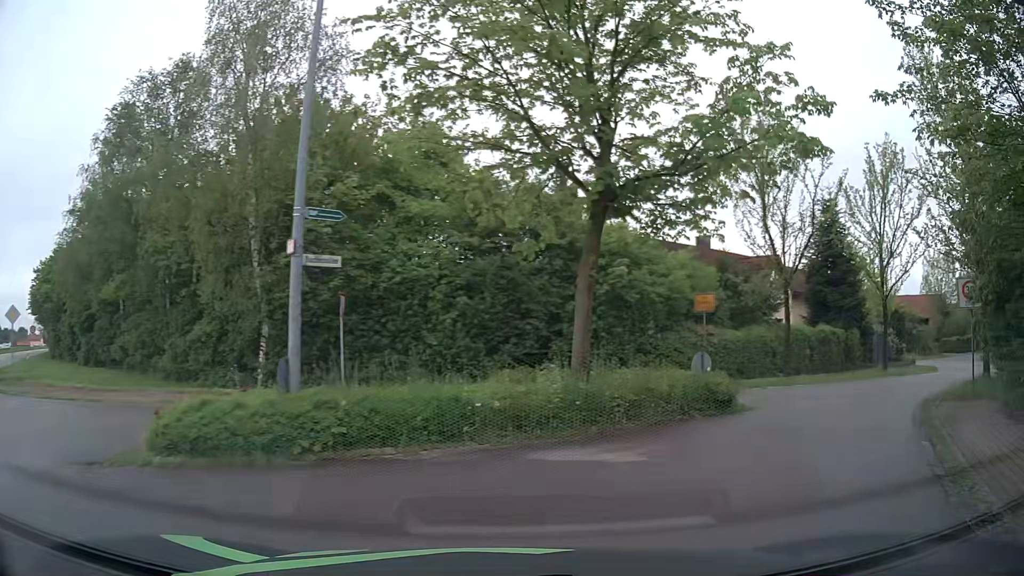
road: secondary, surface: asphalt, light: Day
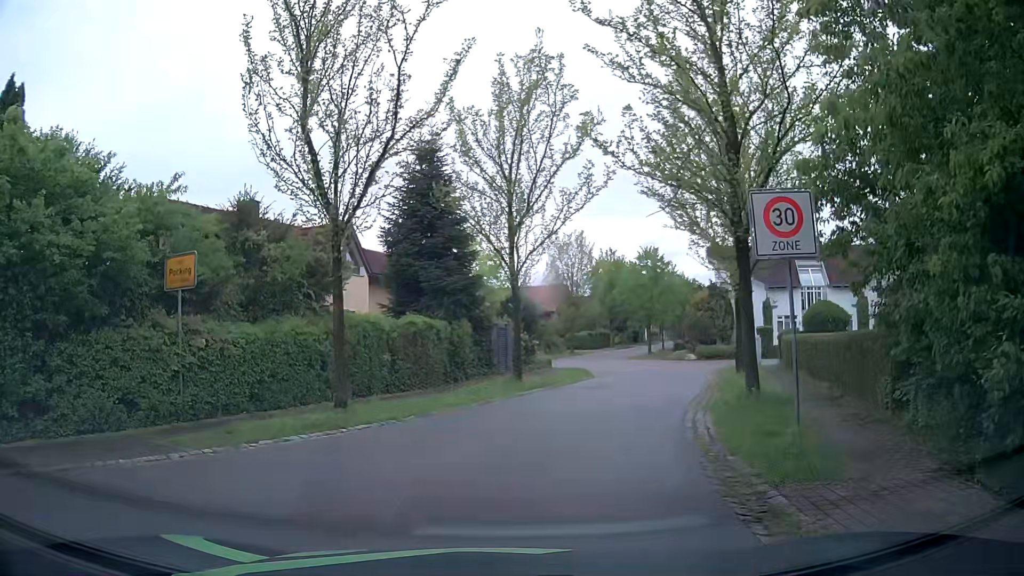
(+4.5, +10.5) m; +36°
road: residential
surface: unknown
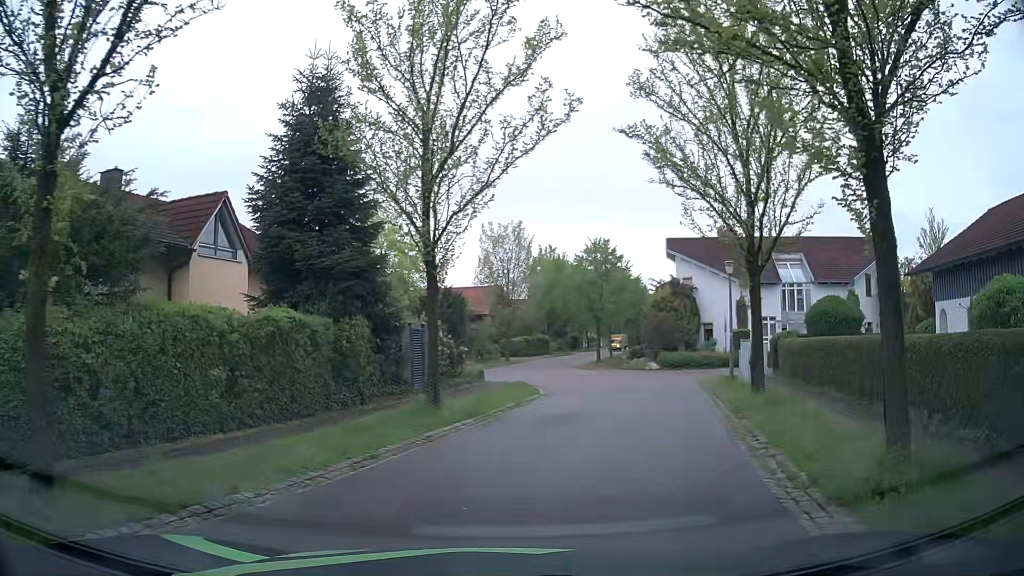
(+0.2, +7.3) m; +4°
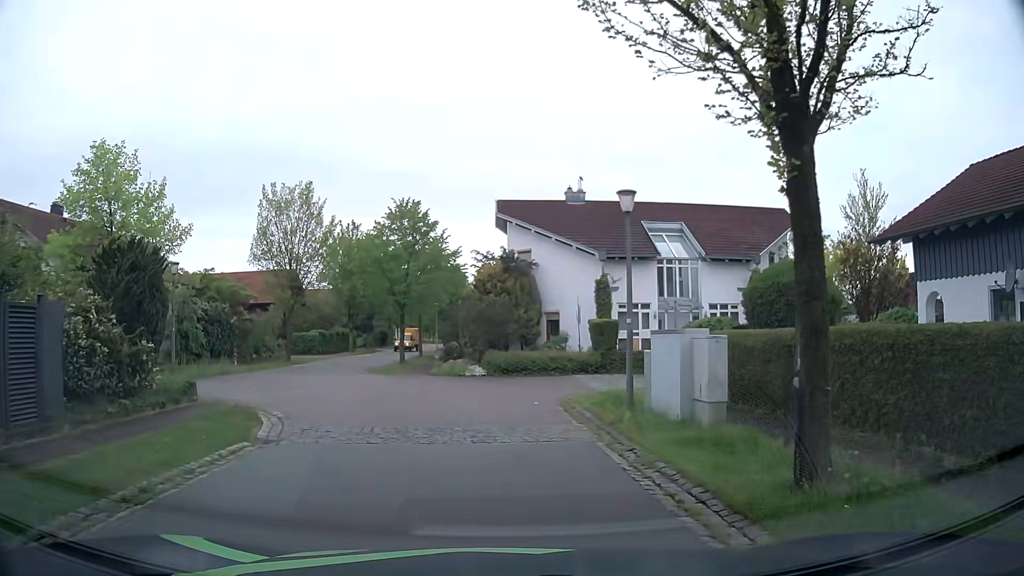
(+1.9, +10.9) m; +17°
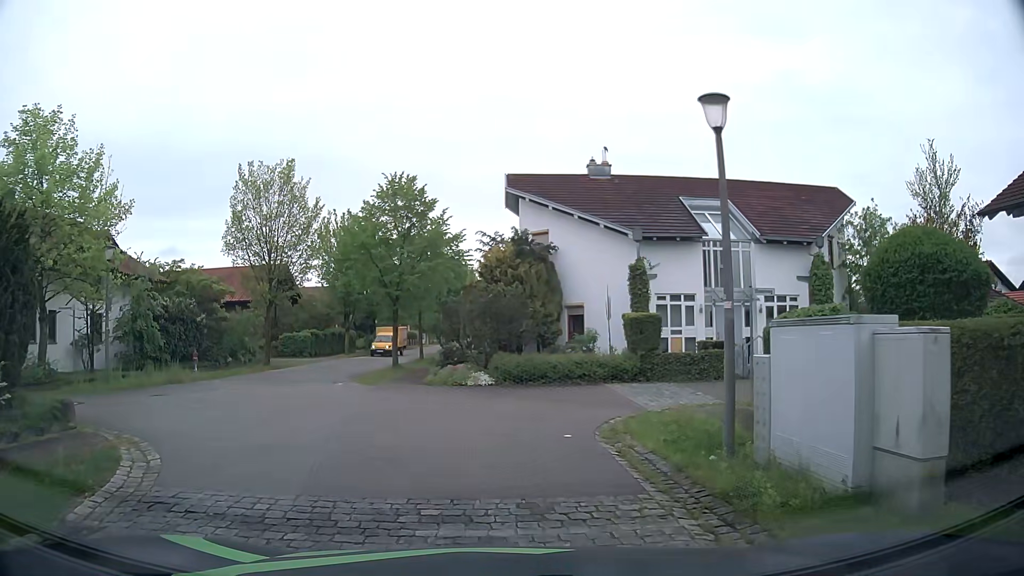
(0.0, +5.3) m; +1°
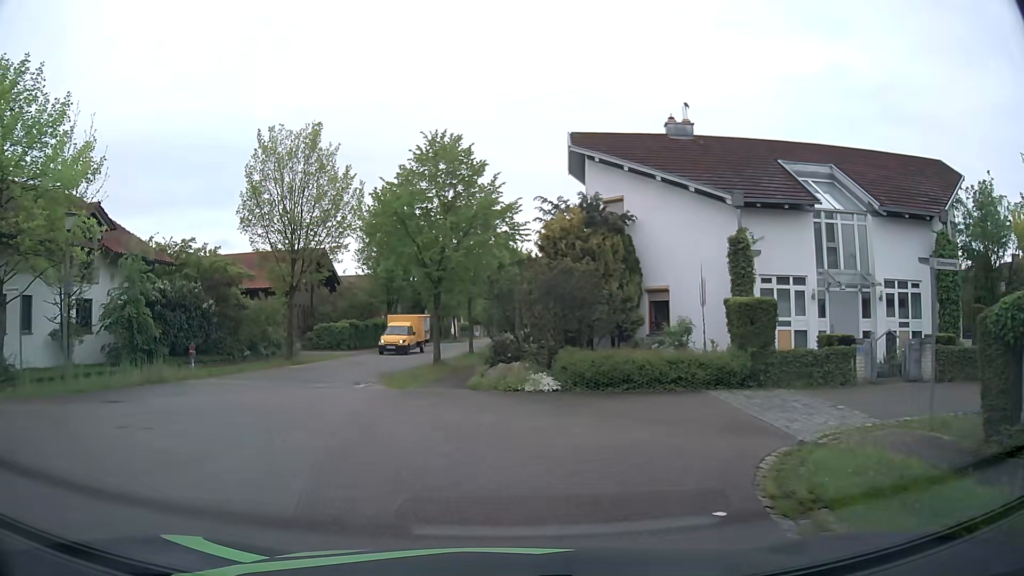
(-0.3, +4.8) m; -6°
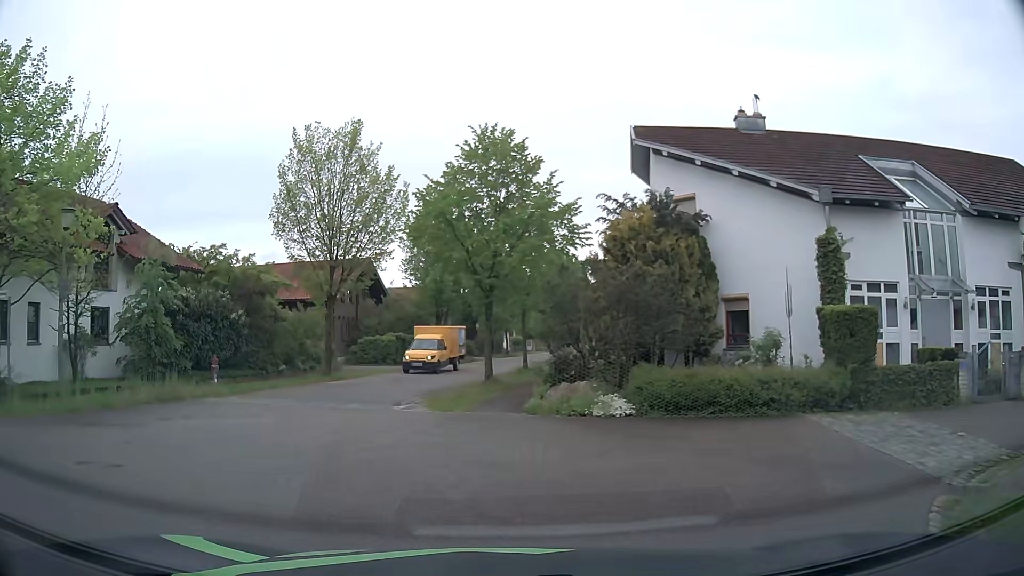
(-0.1, +2.3) m; -3°
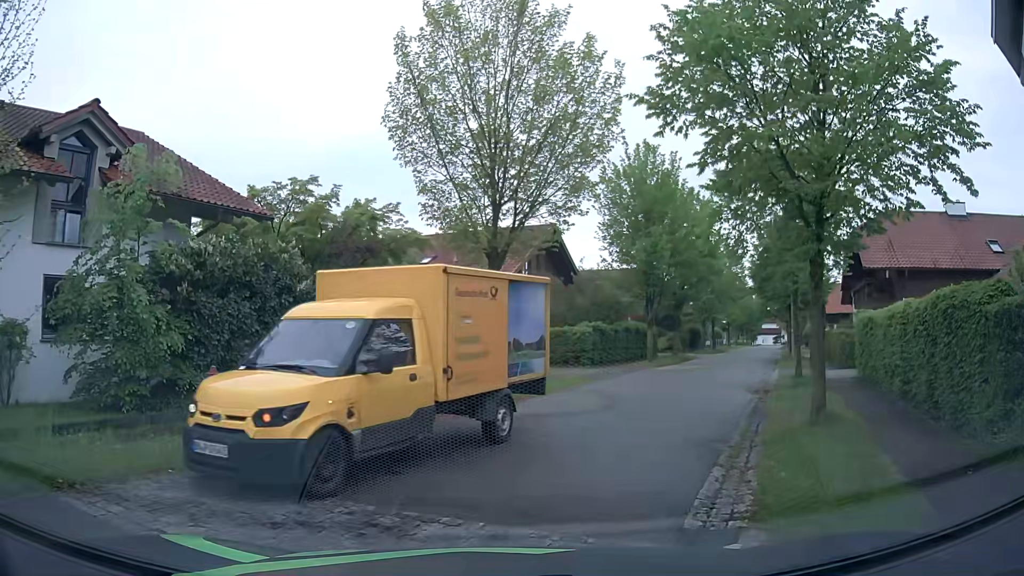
(-2.5, +11.1) m; -17°
(+1, +10) (+5, +19) (+9, +28) (+13, +37) (+17, +47) (+21, +56) (+25, +65) (+29, +74) (+33, +83) (+37, +92) m
